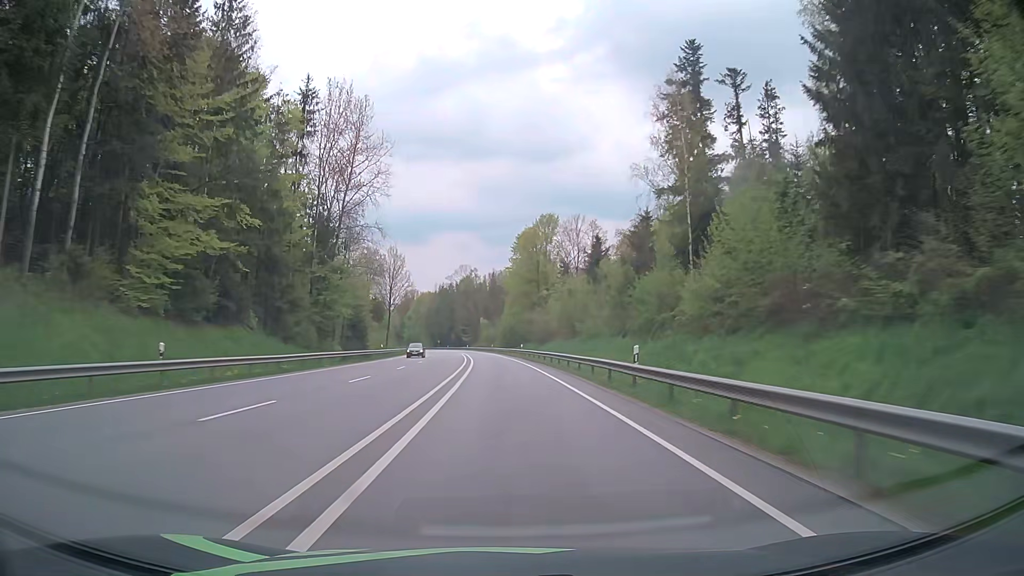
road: primary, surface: asphalt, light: Day
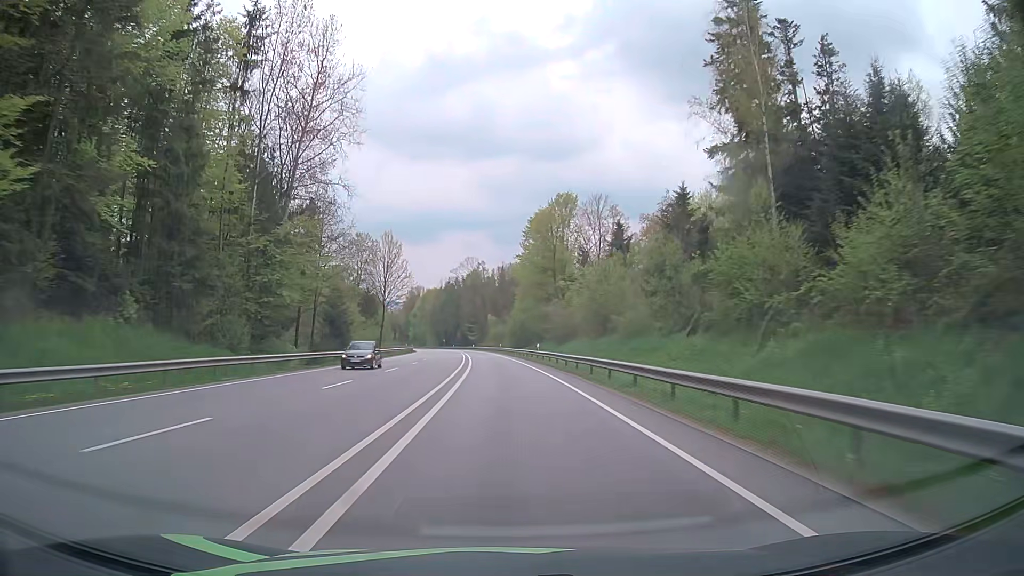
(-0.1, +15.9) m; -1°
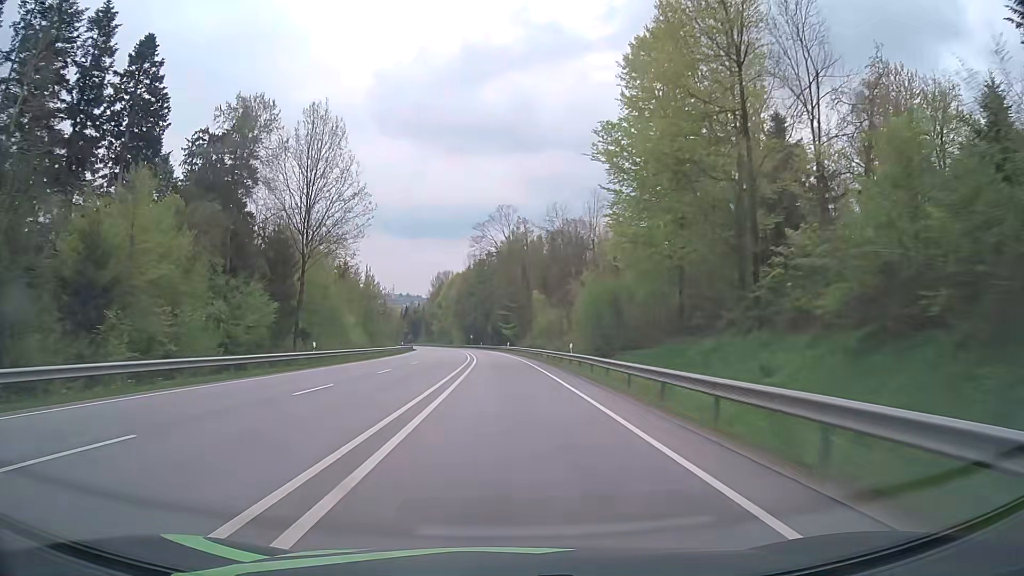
(-2.1, +63.4) m; -4°
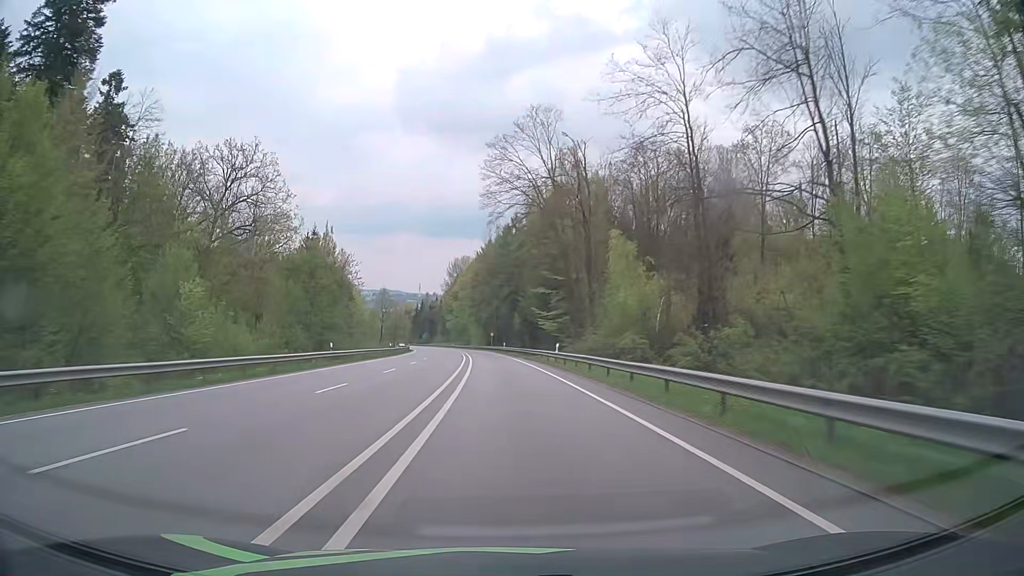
(-1.1, +47.5) m; -3°
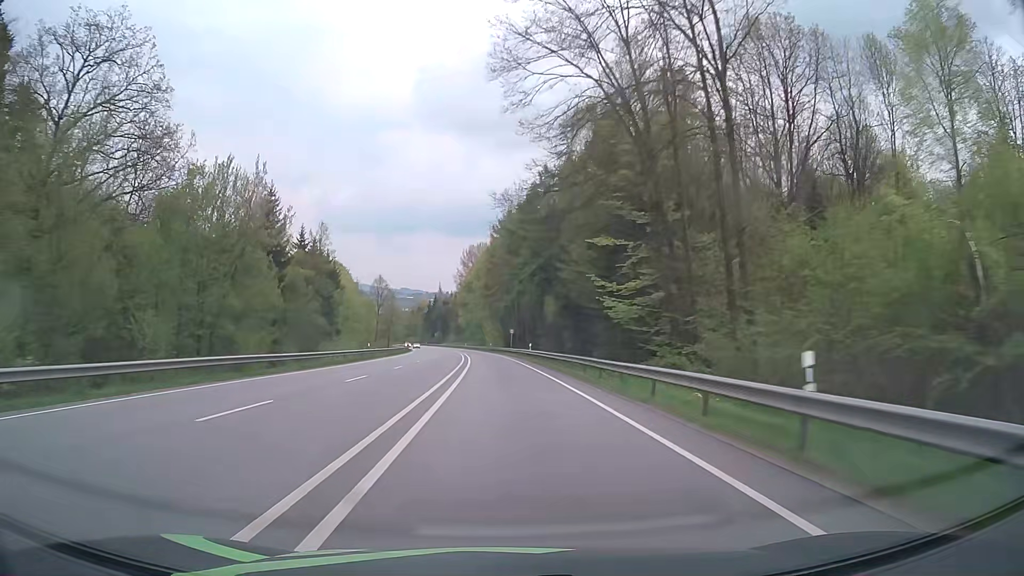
(-0.4, +31.7) m; -2°
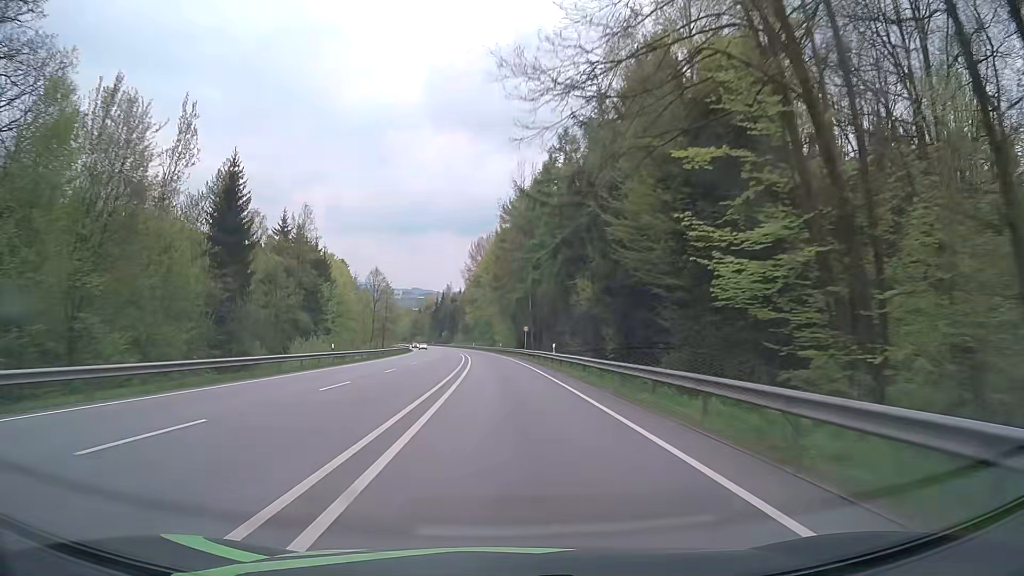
(-0.1, +15.8) m; -1°
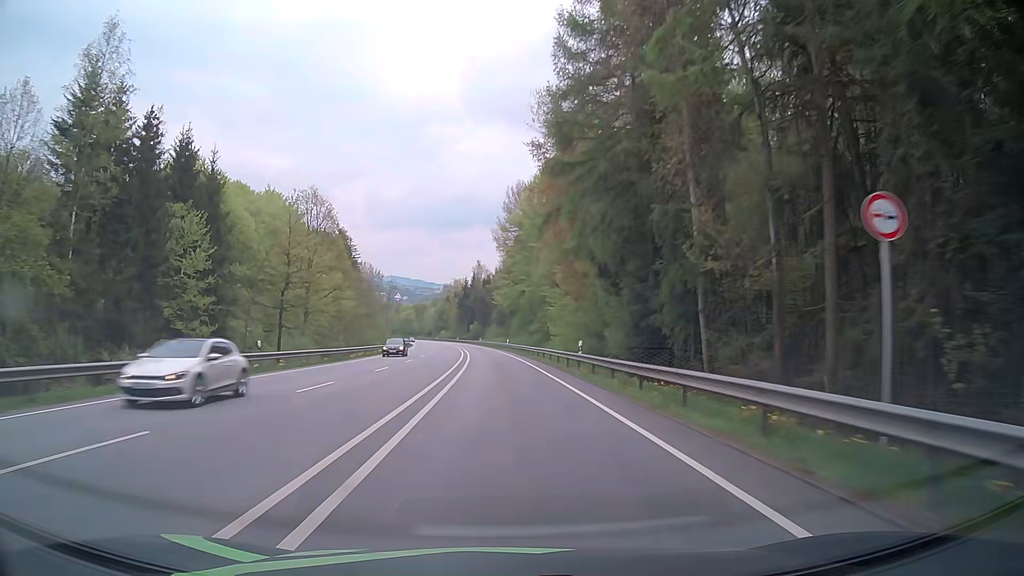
(-2.1, +62.9) m; -4°
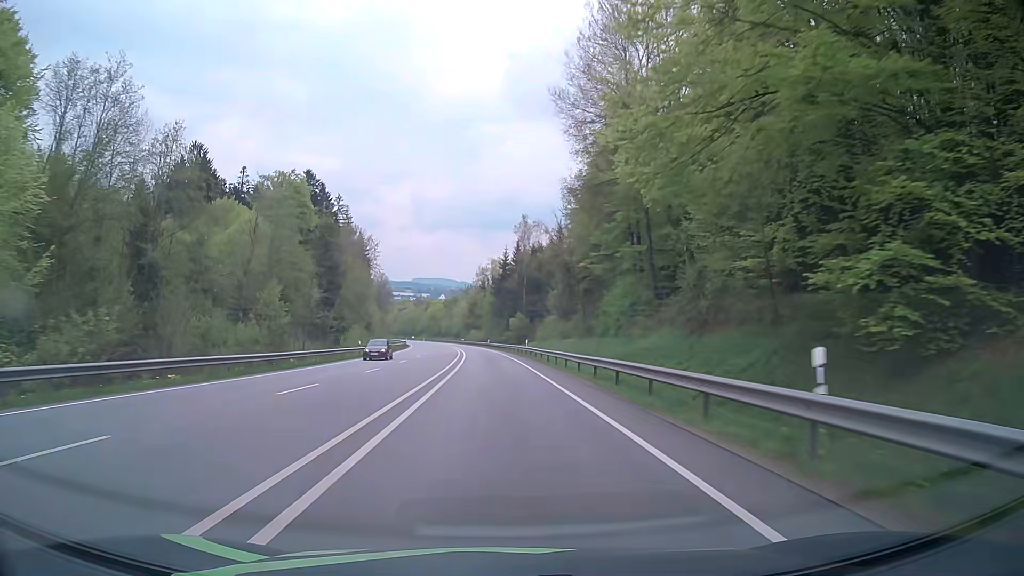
(-2.7, +73.4) m; -4°
(0, +10) (0, +20) (-1, +30) (-1, +40) (-2, +50) (-2, +60) (-3, +70) (-4, +80) (-5, +90) (-6, +100) m
